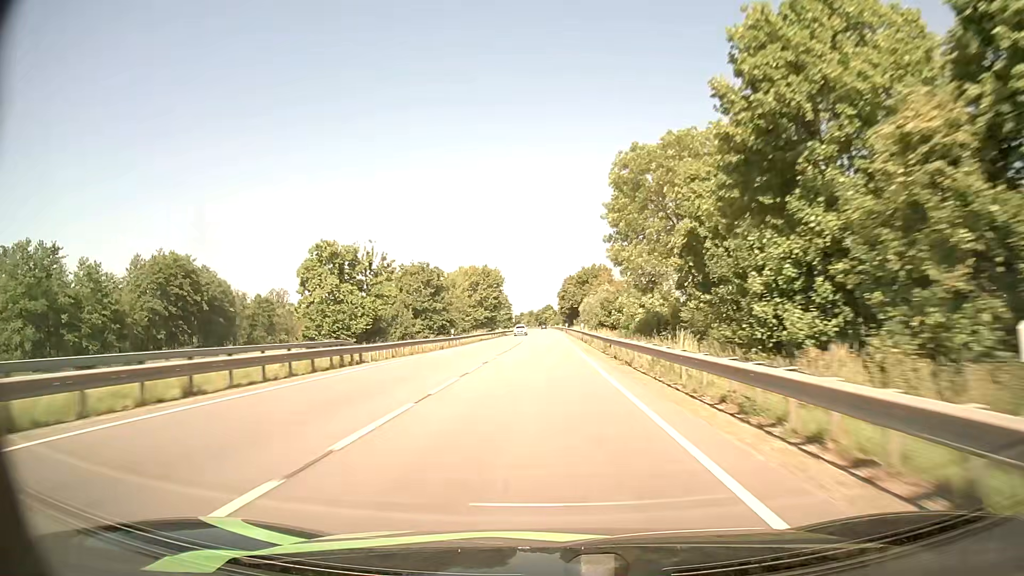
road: primary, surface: asphalt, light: Day
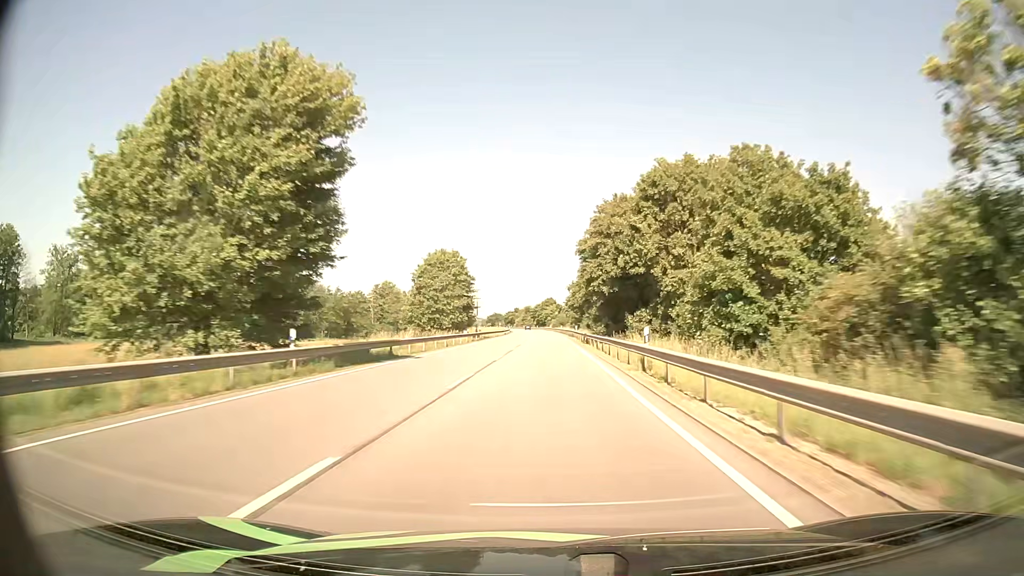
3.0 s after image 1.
(-0.4, +83.5) m; 0°
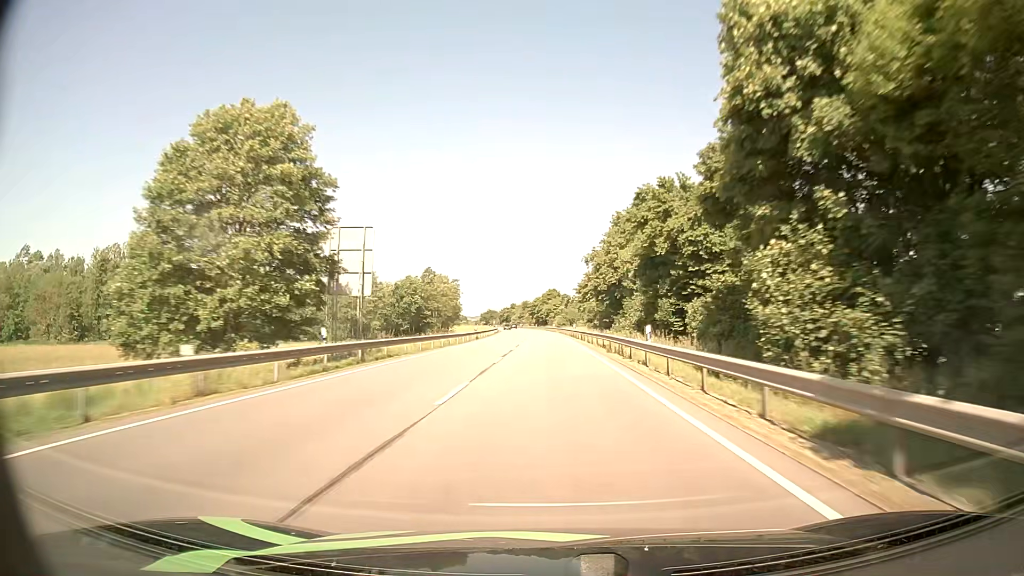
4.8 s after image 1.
(-0.1, +50.4) m; 0°
(0, +10) (0, +20) (0, +30) (0, +40) (0, +50) (0, +60) (0, +70) (0, +80) (-1, +90) (-1, +100) m
